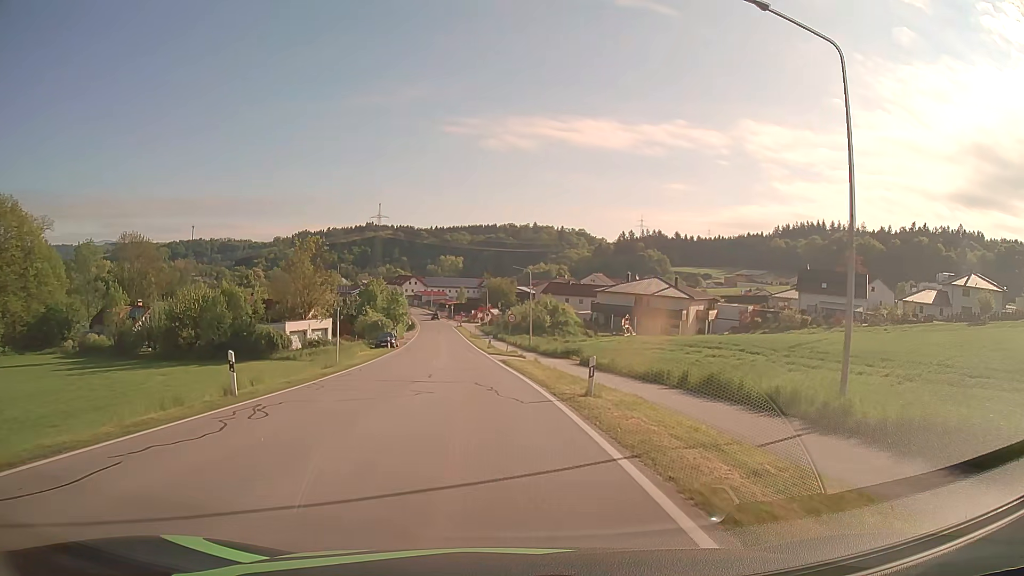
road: secondary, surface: asphalt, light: Day
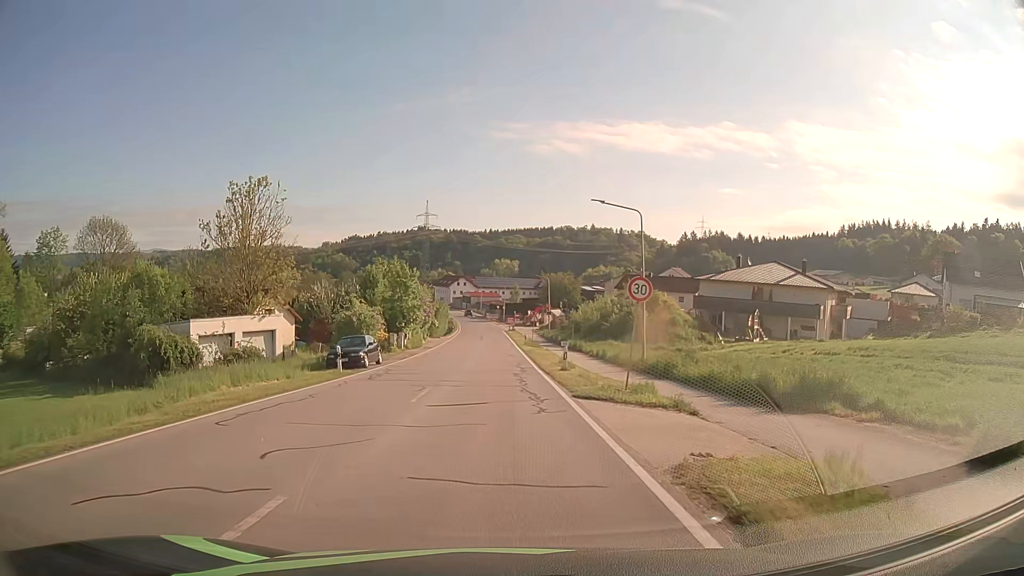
(-1.1, +29.4) m; -4°
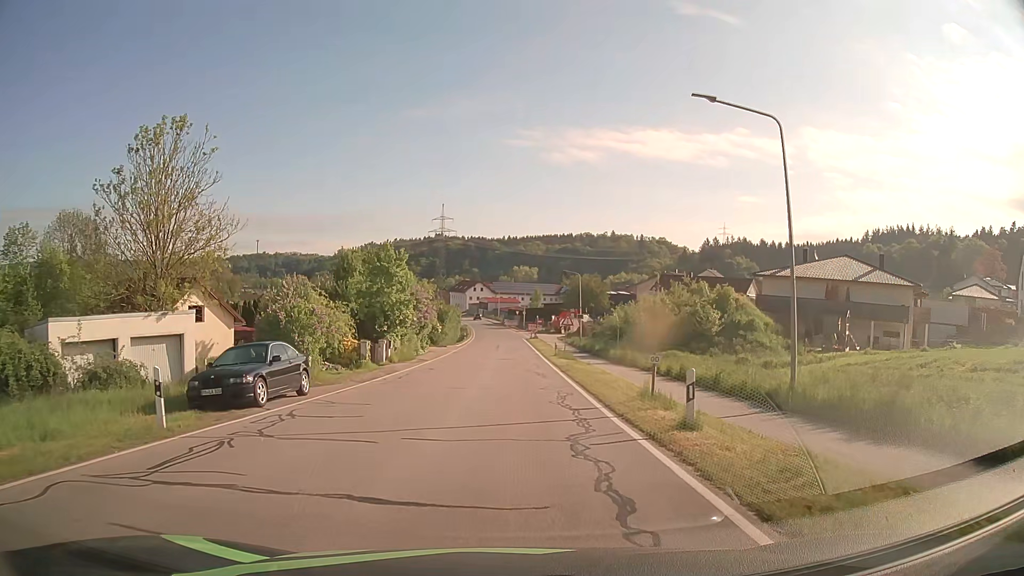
(-0.3, +14.2) m; -2°
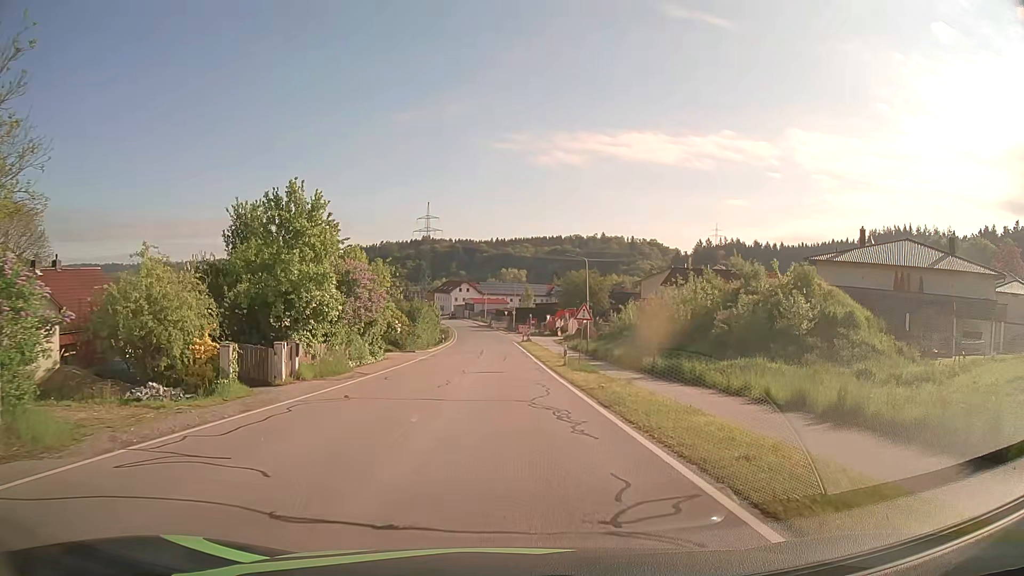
(+0.1, +14.3) m; +1°
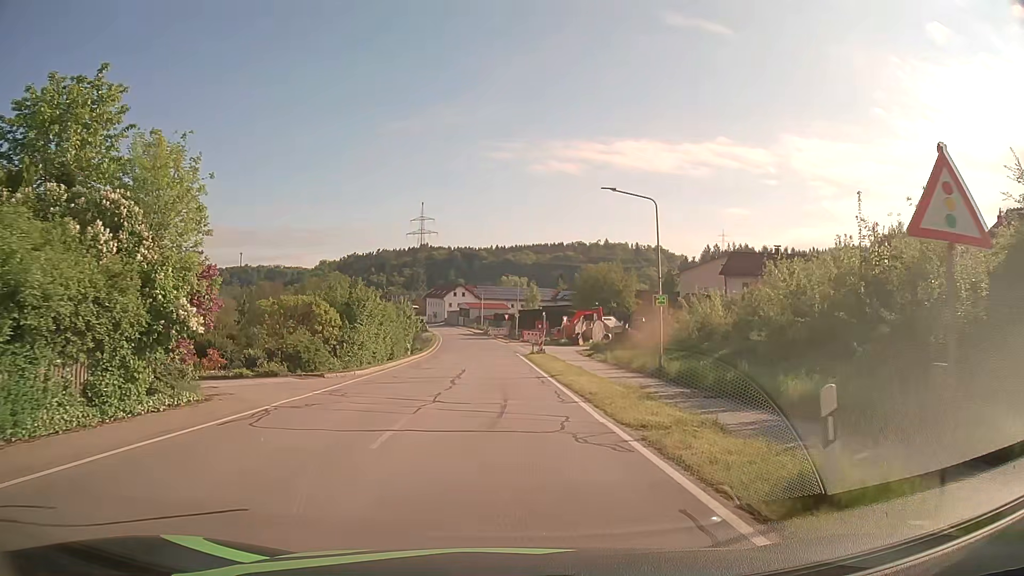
(0.0, +24.0) m; 0°
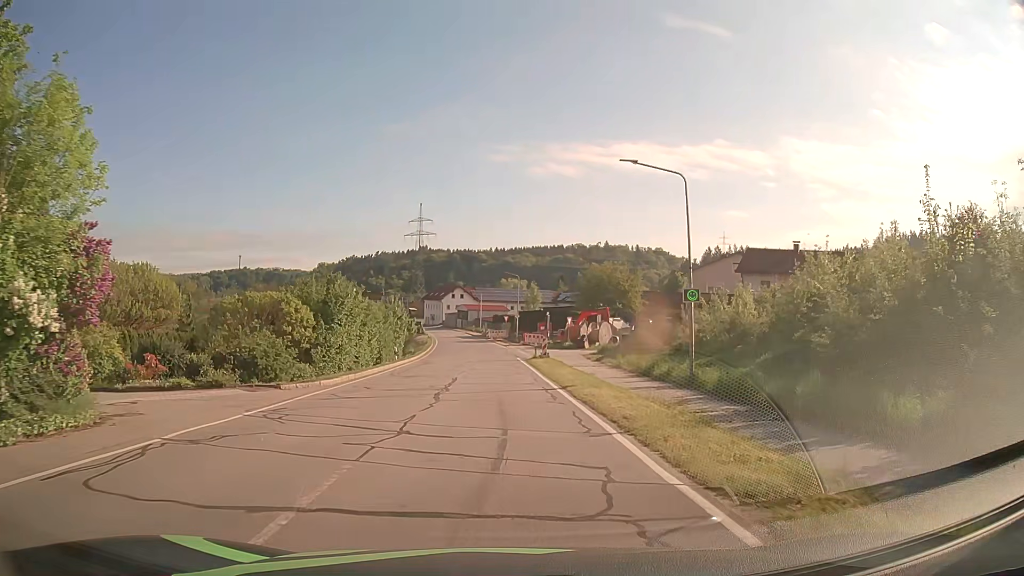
(0.0, +4.7) m; 0°
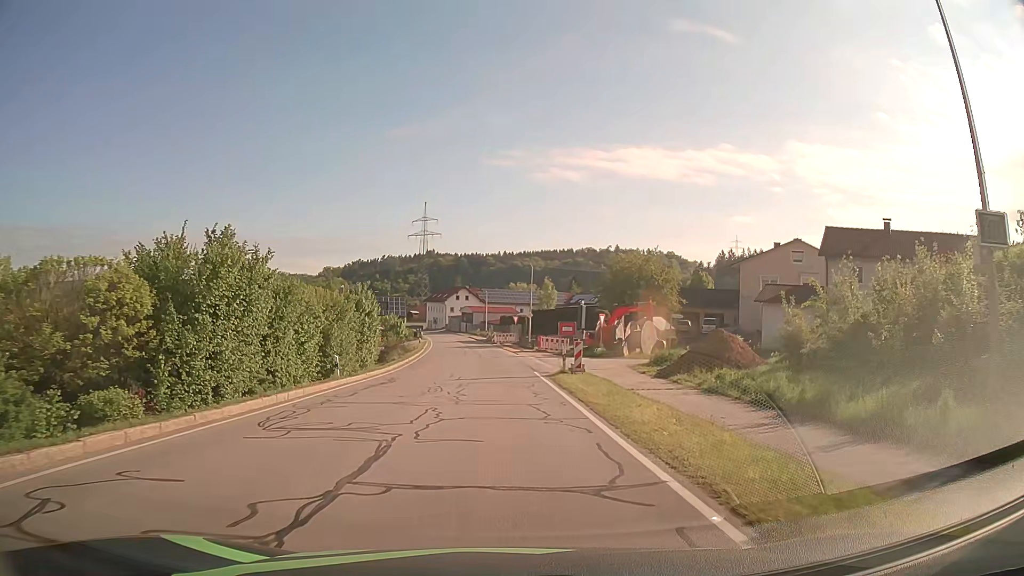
(-0.1, +15.1) m; -1°
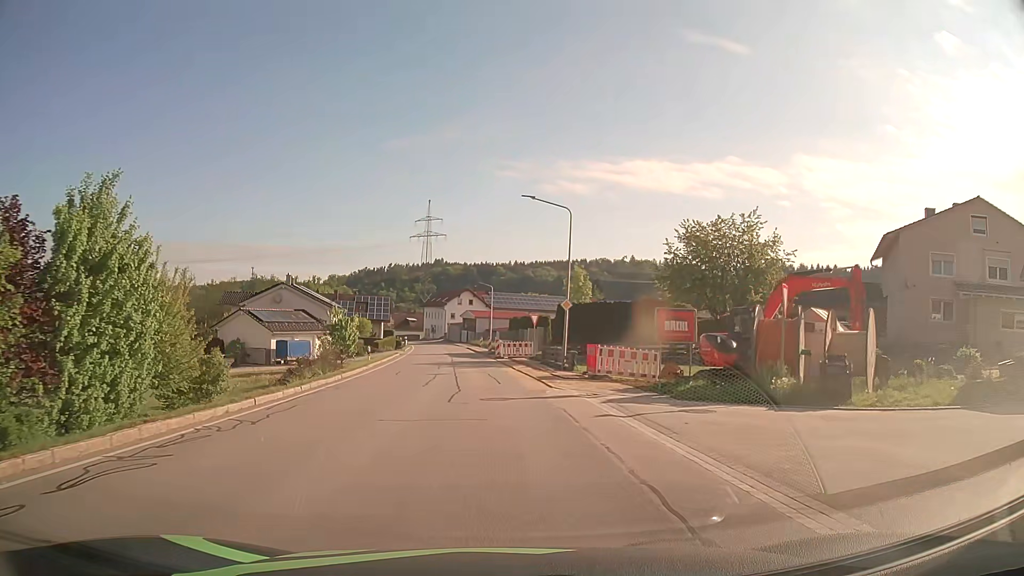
(-0.2, +27.3) m; -1°
(0, +10) (-1, +20) (-1, +30) (-2, +40) (-3, +50) (-4, +60) (-5, +70) (-6, +80) (-7, +90) (-8, +100) m
